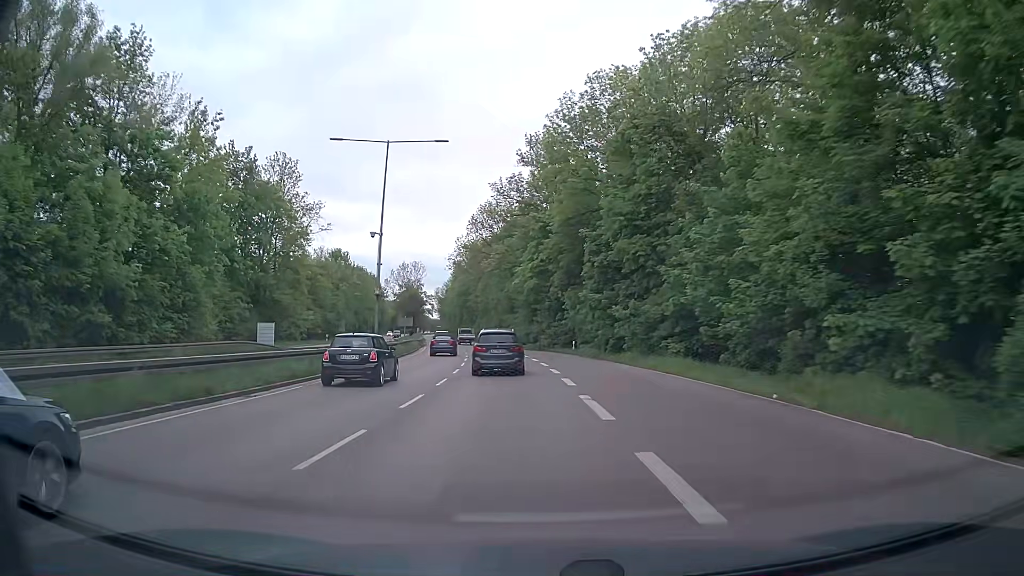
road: primary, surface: asphalt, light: Day
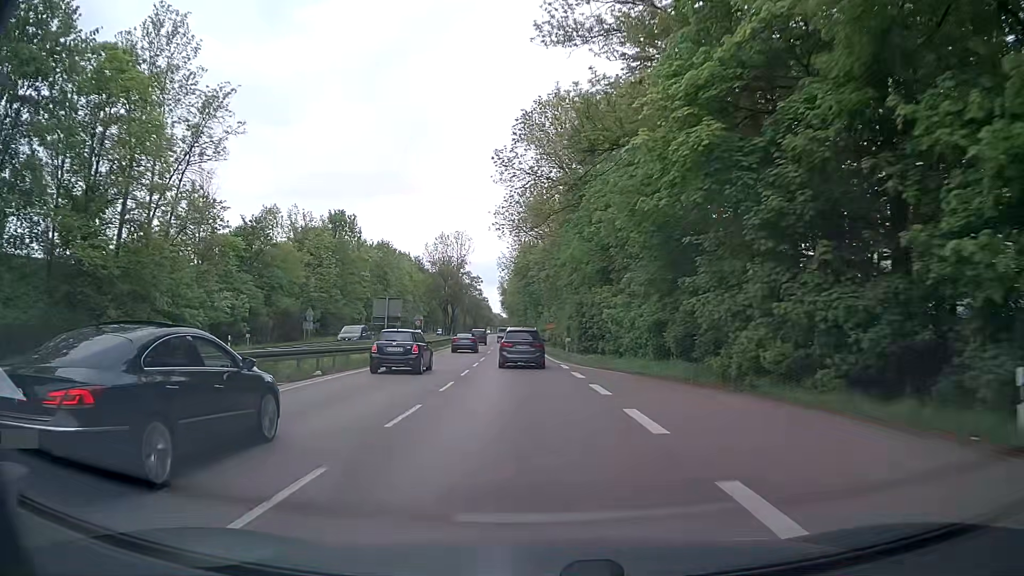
(-3.0, +45.2) m; -7°
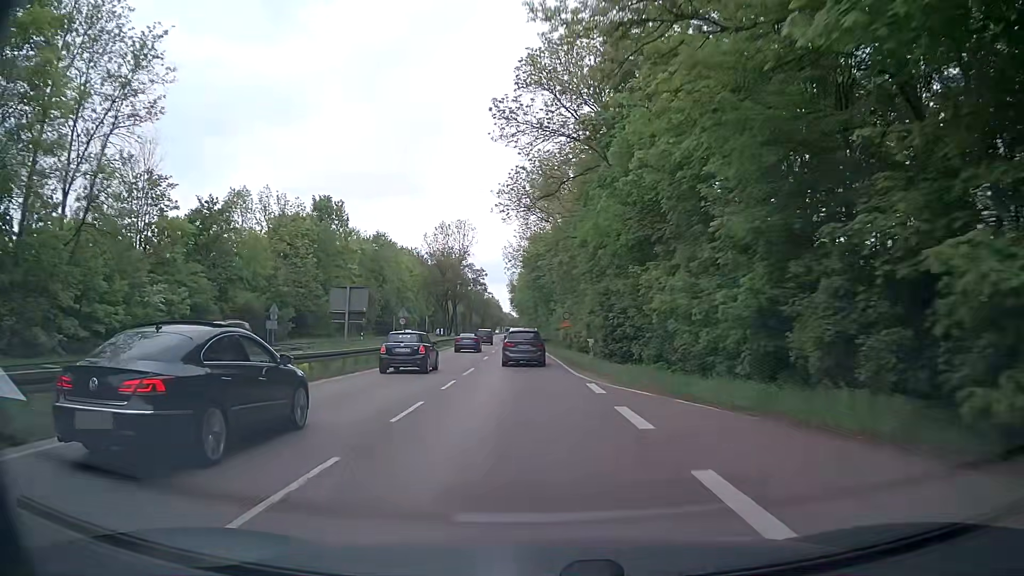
(-0.1, +11.4) m; -1°
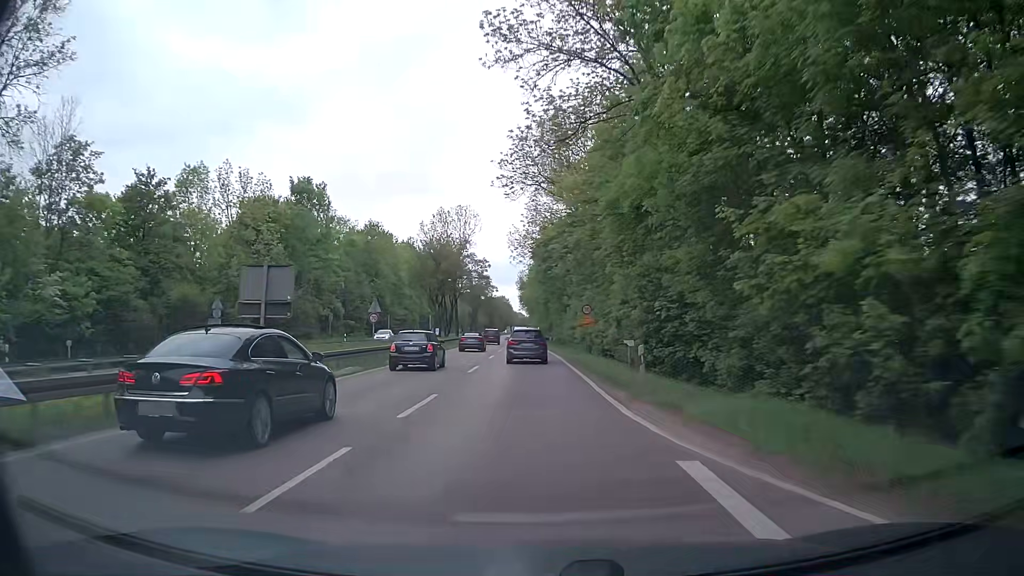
(-0.1, +11.5) m; -1°
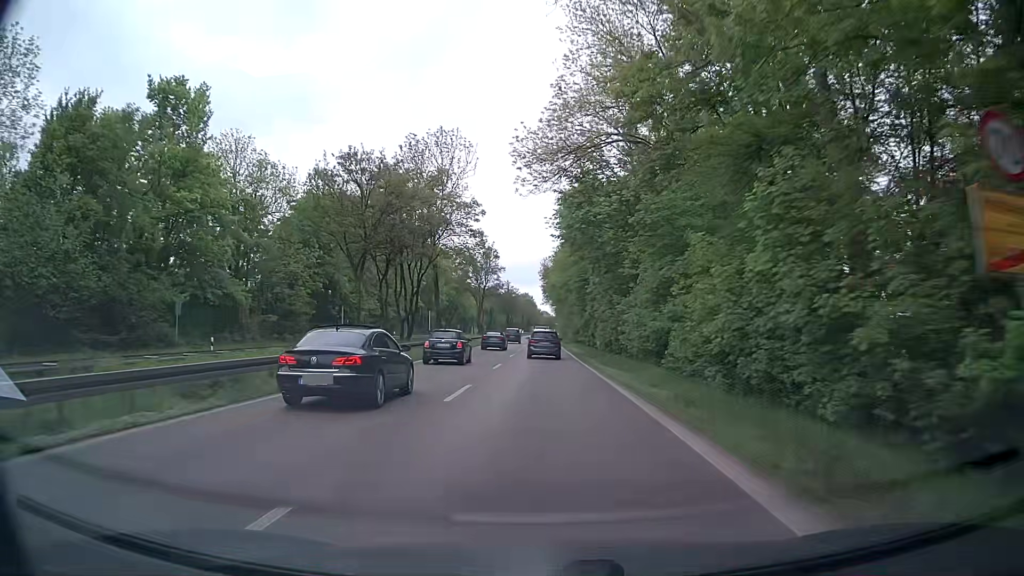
(-0.9, +34.2) m; -2°
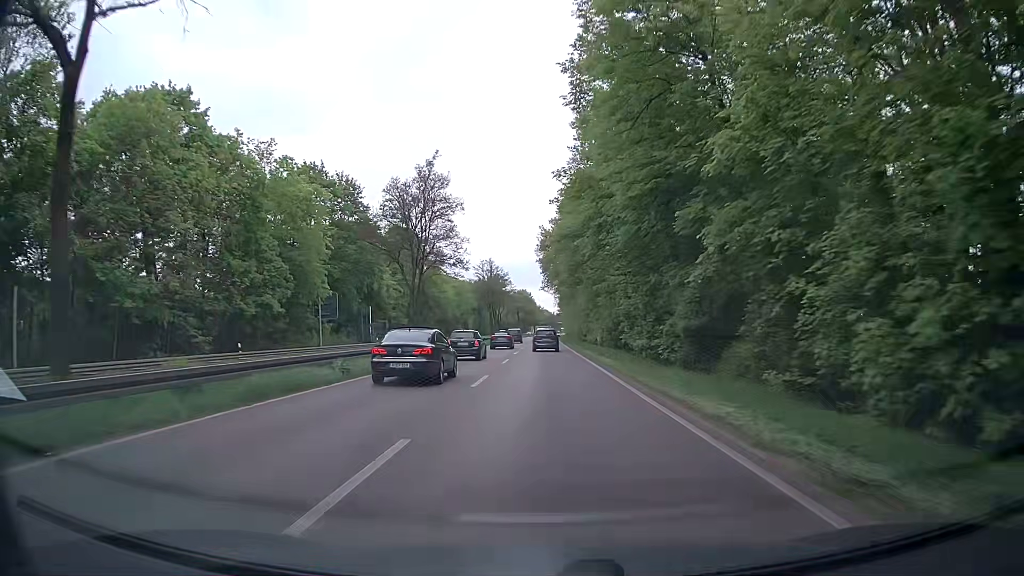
(-0.2, +45.0) m; 0°
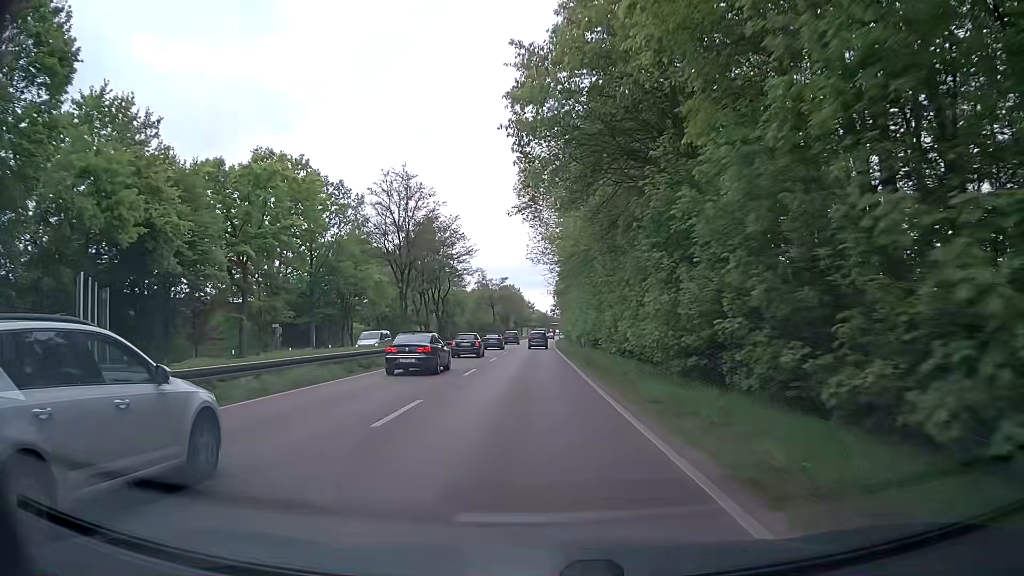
(+0.6, +55.1) m; +1°
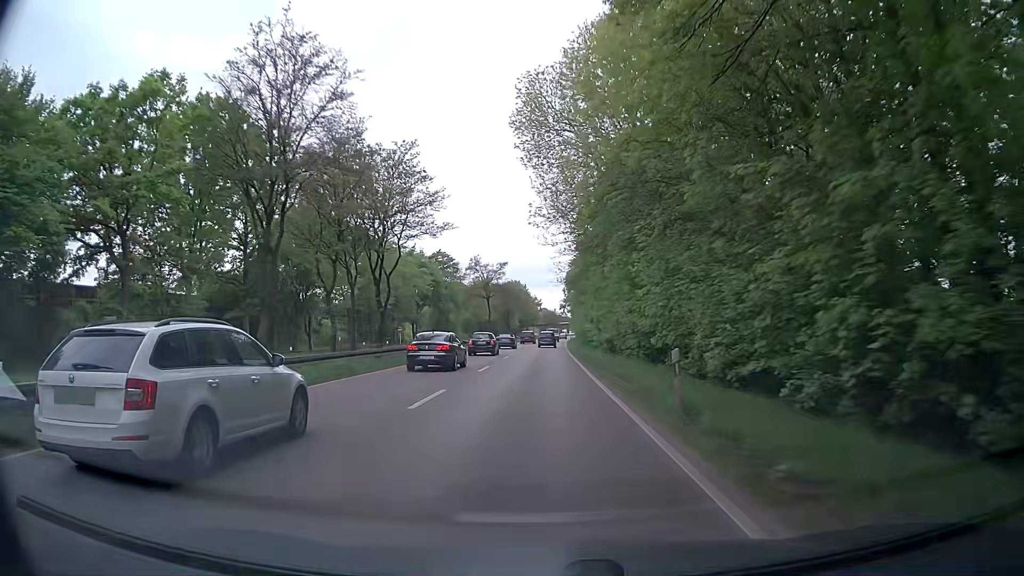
(-0.1, +22.0) m; -1°
(0, +10) (0, +20) (0, +30) (0, +40) (0, +50) (0, +60) (+1, +70) (+1, +80) (+1, +90) (+2, +100) m
